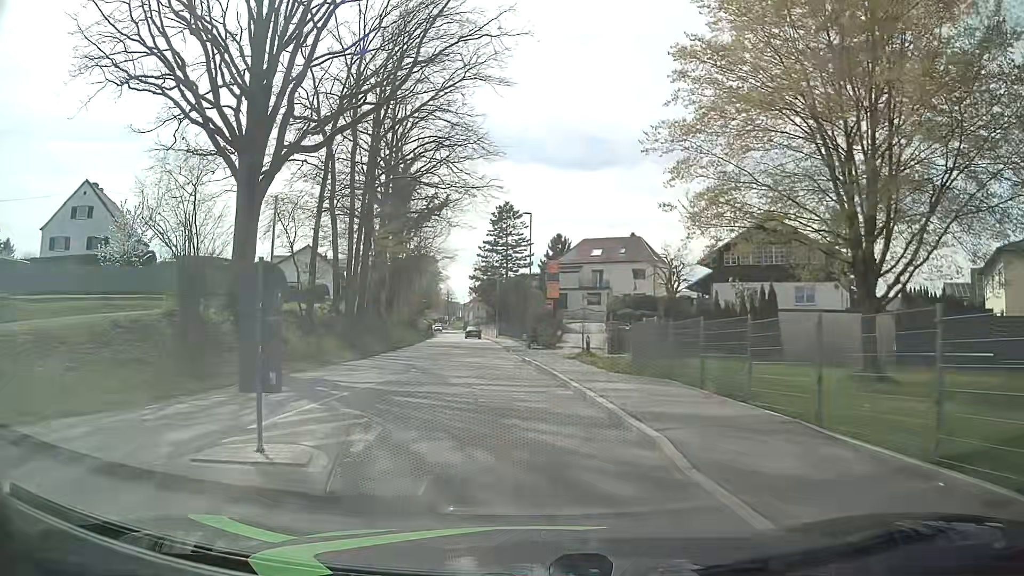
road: tertiary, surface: asphalt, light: Day
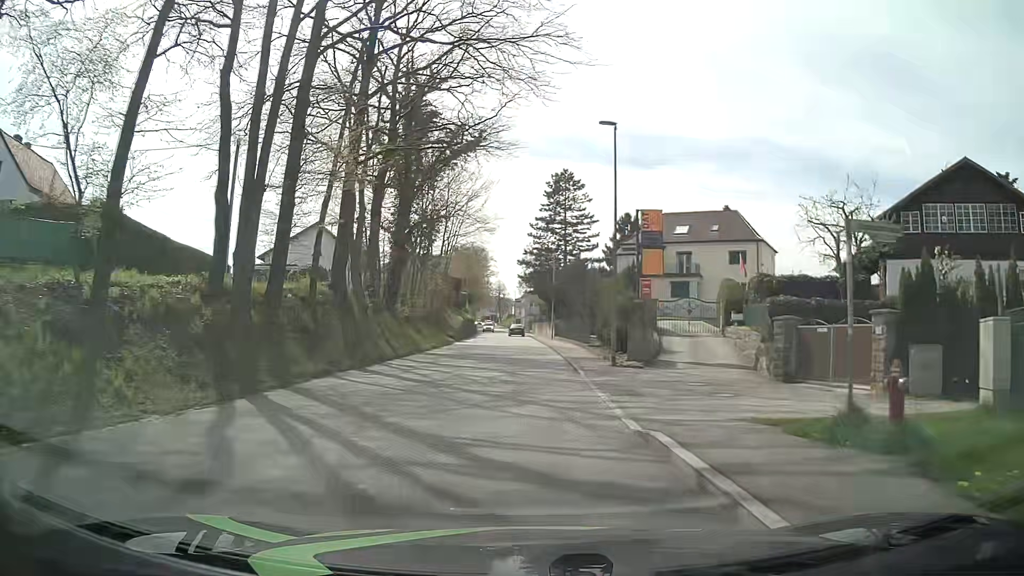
(-1.1, +18.4) m; -5°
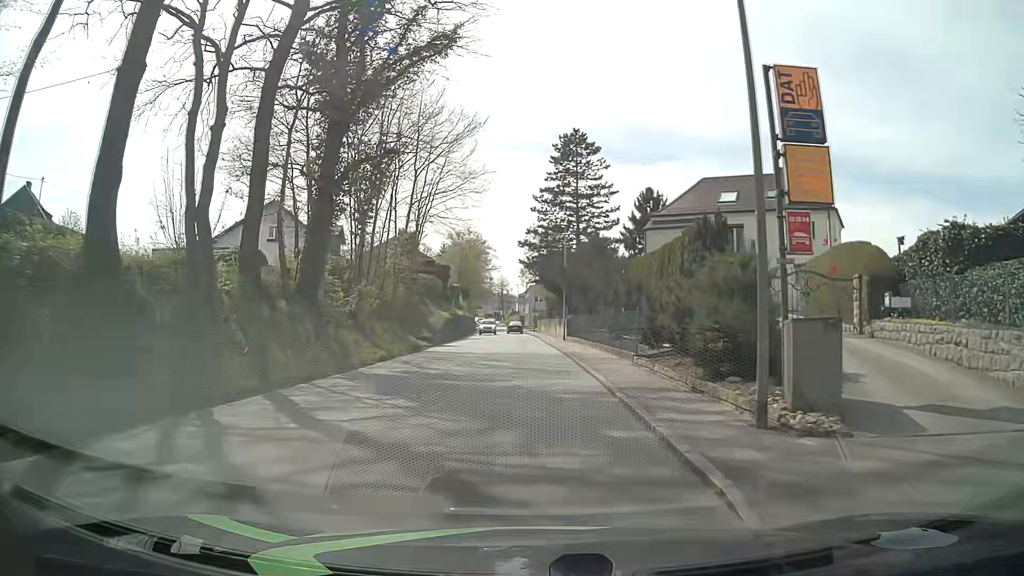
(0.0, +14.2) m; 0°
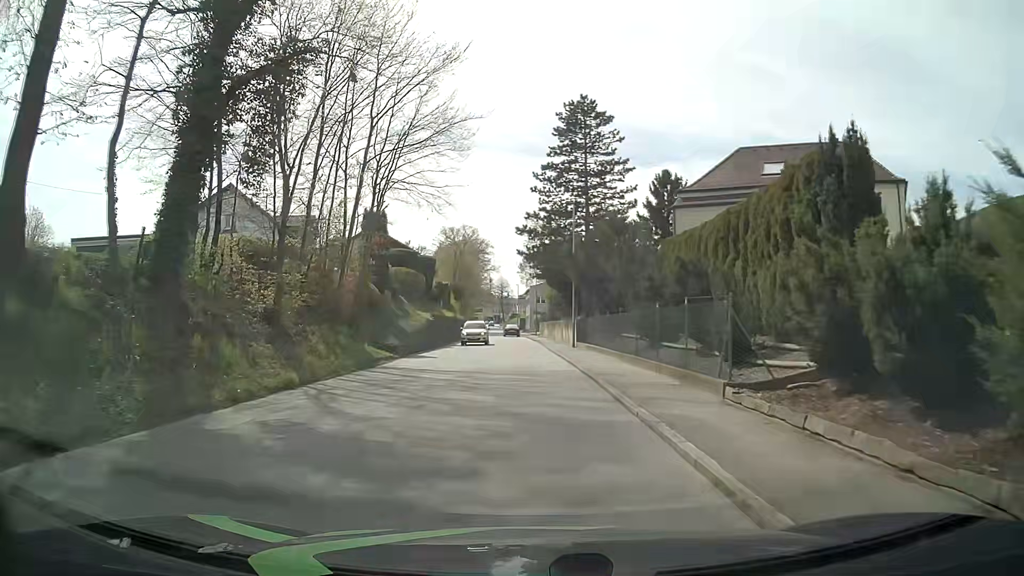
(0.0, +9.6) m; 0°
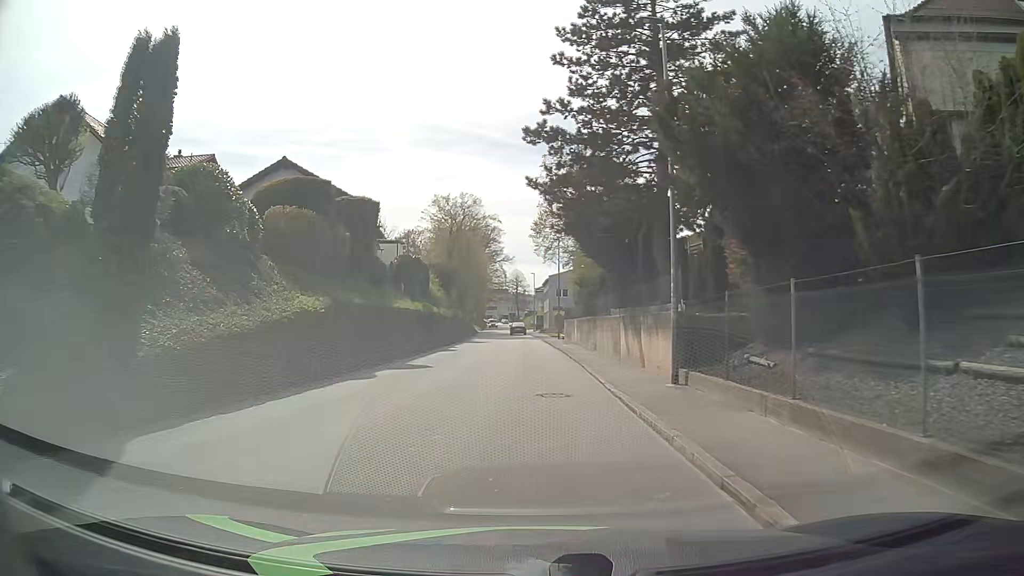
(-0.5, +23.9) m; -2°
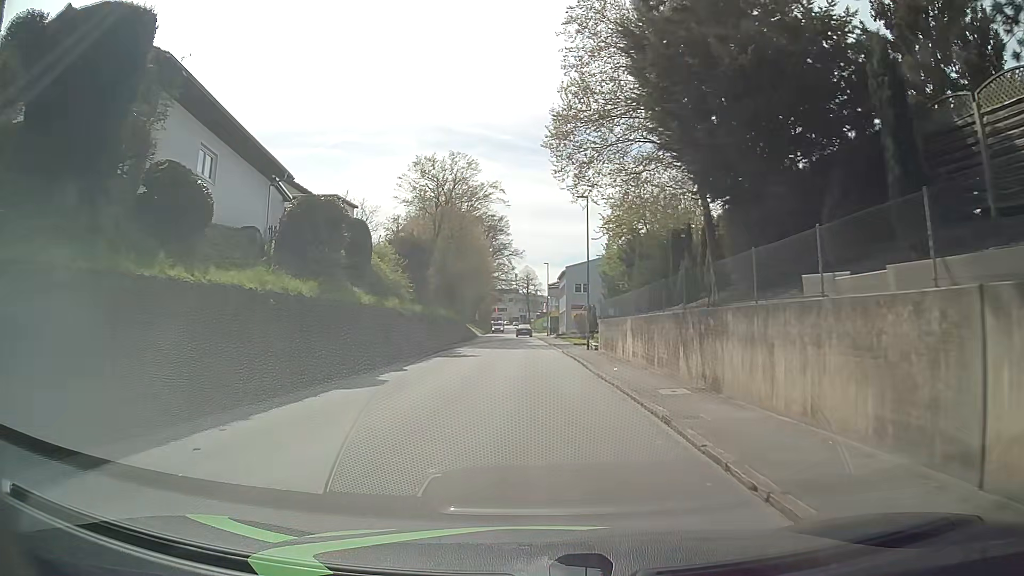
(-0.3, +19.2) m; -1°
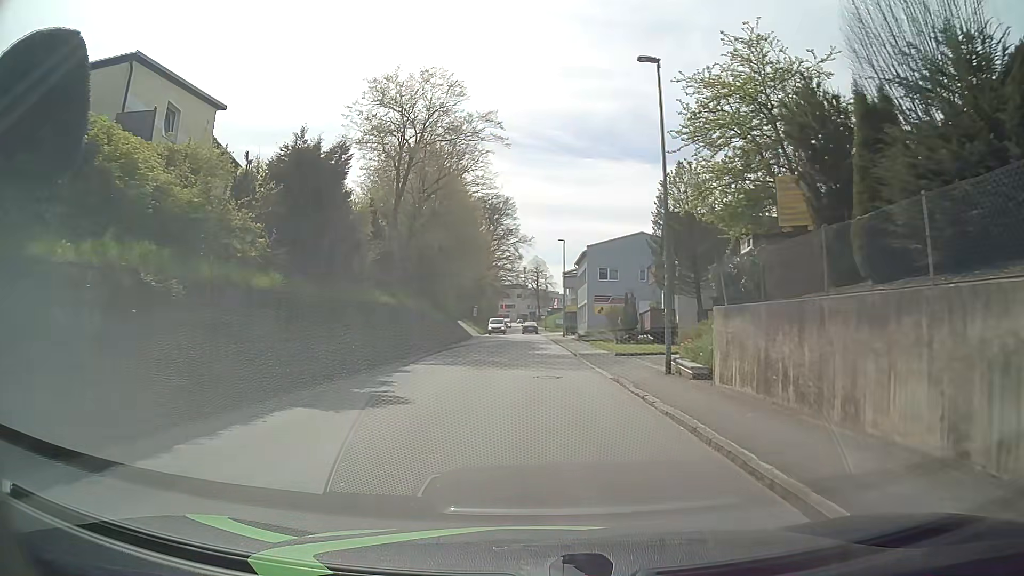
(-0.2, +19.2) m; 0°
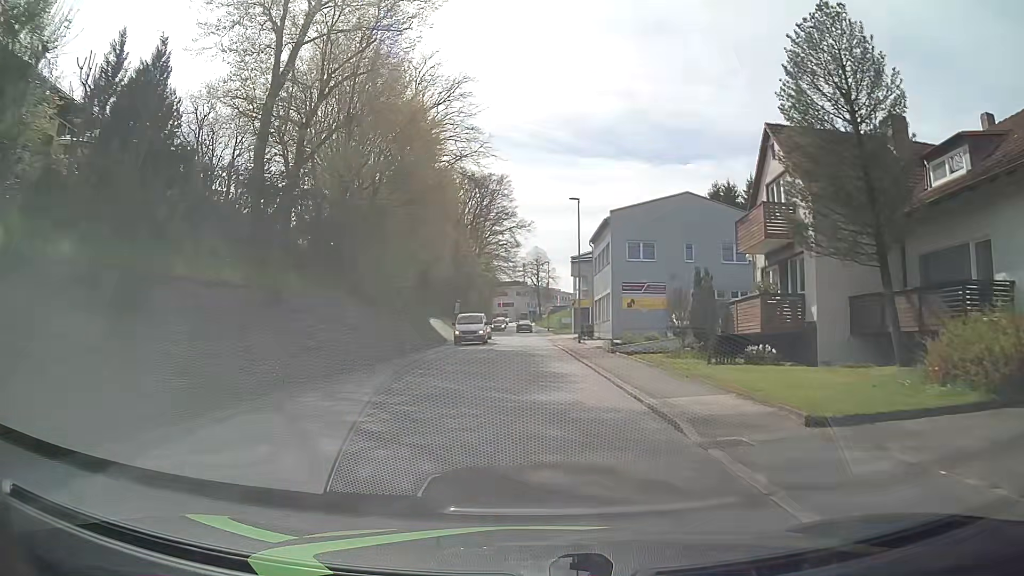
(-0.3, +19.1) m; -1°
(0, +10) (0, +20) (0, +30) (0, +40) (0, +50) (-1, +60) (-1, +70) (-1, +80) (-1, +90) (-2, +100) m
